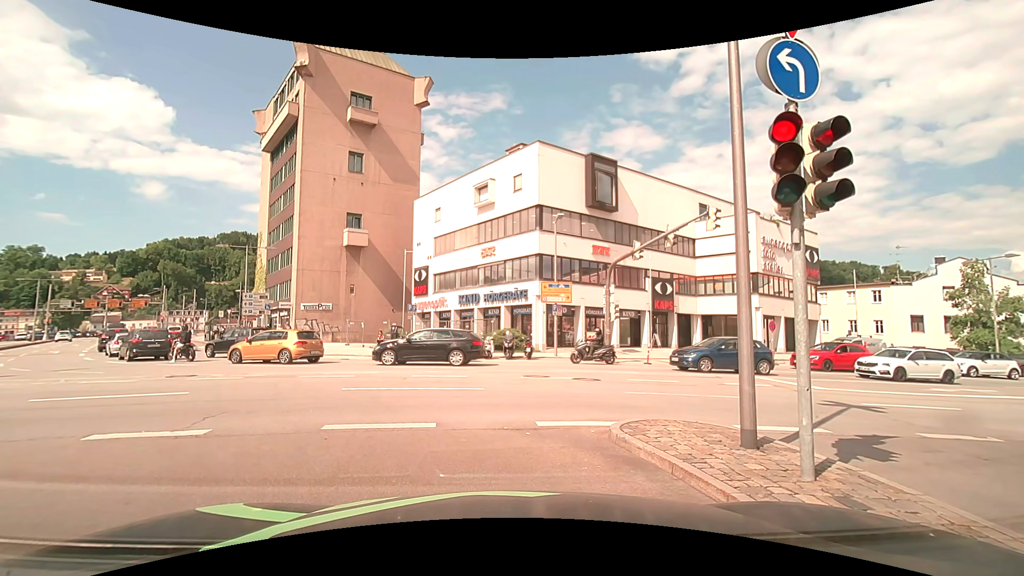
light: Day
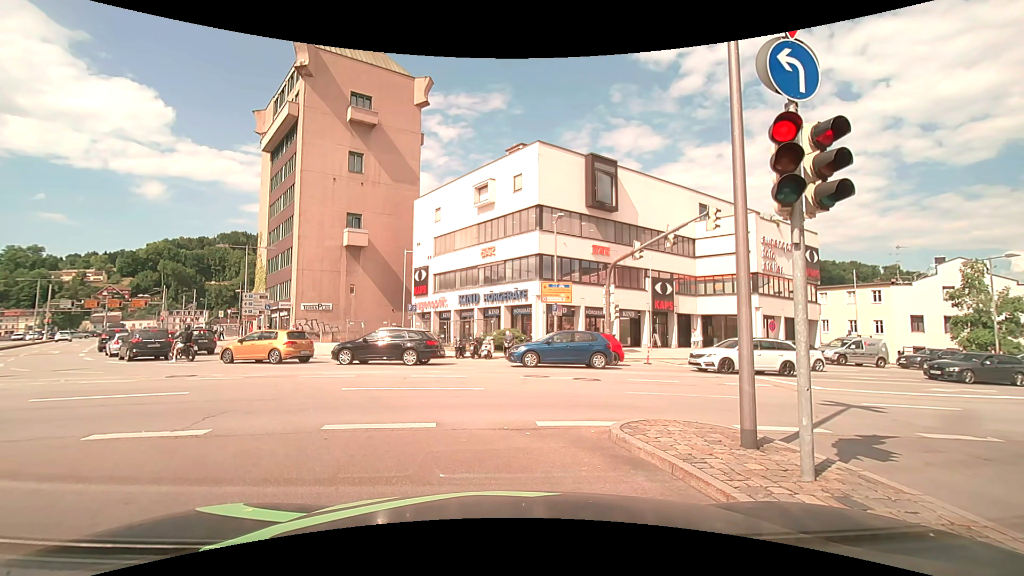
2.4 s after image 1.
(0.0, 0.0) m; 0°
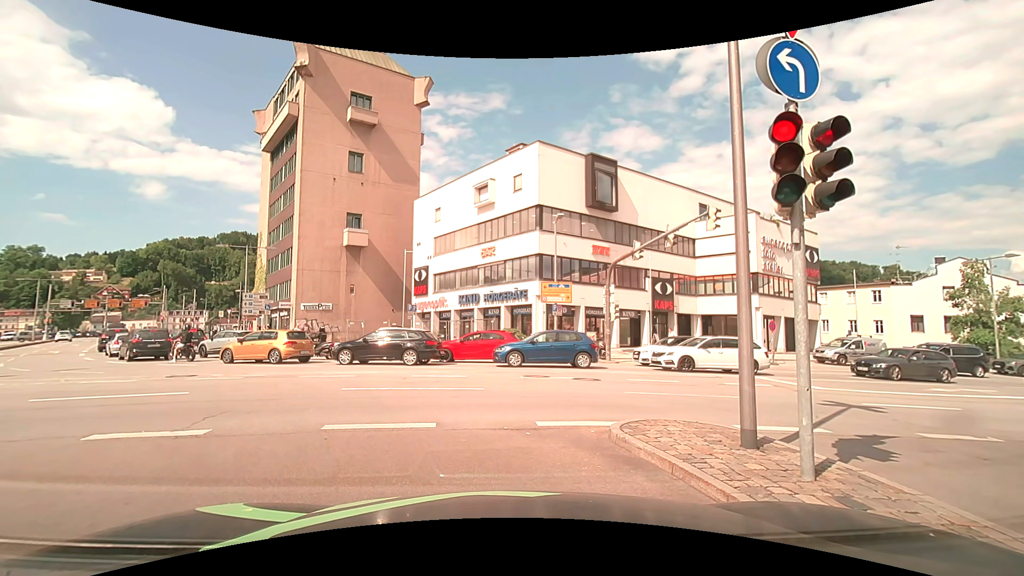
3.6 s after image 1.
(0.0, 0.0) m; 0°
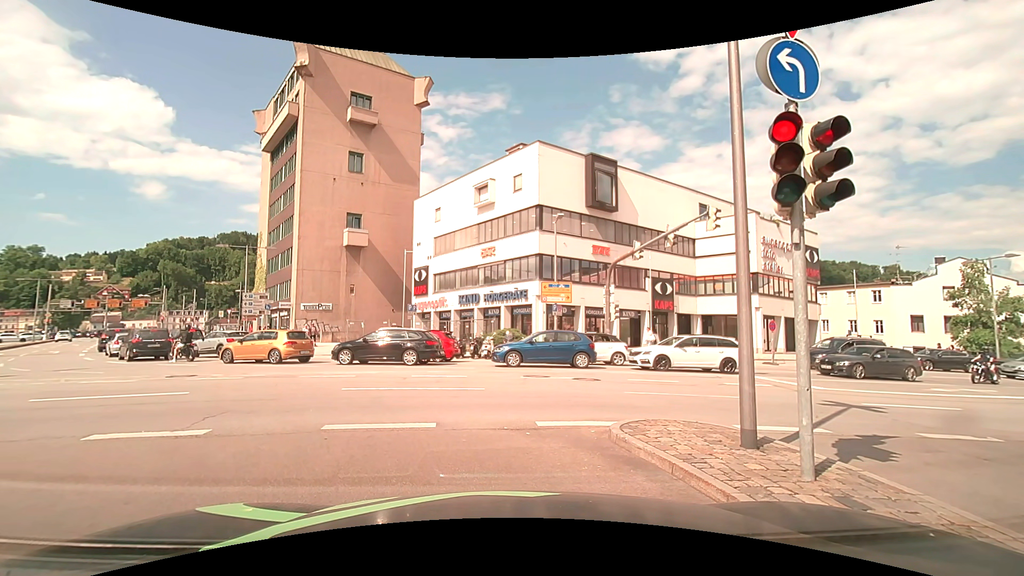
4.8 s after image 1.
(0.0, 0.0) m; 0°
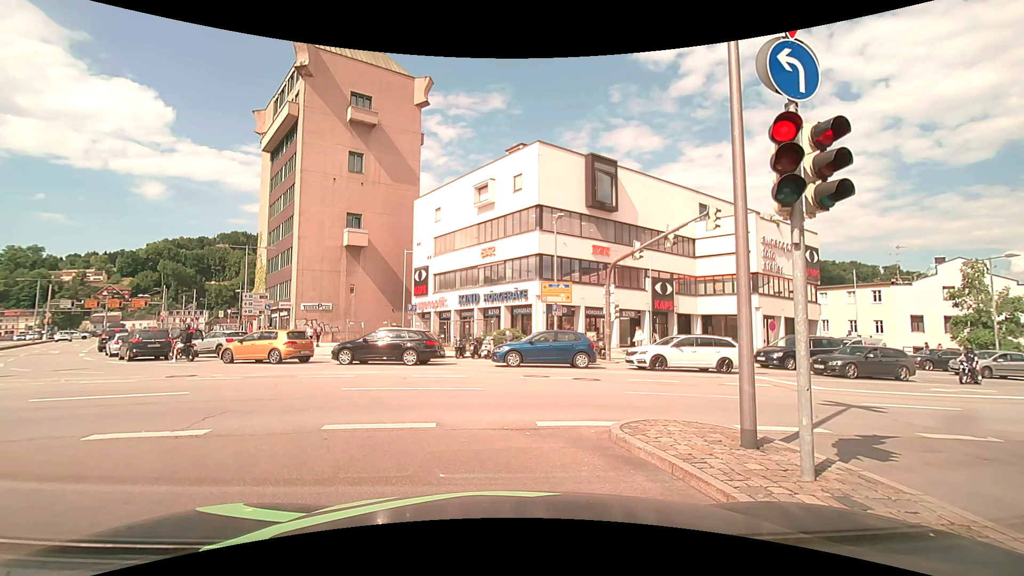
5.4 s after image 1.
(0.0, 0.0) m; 0°
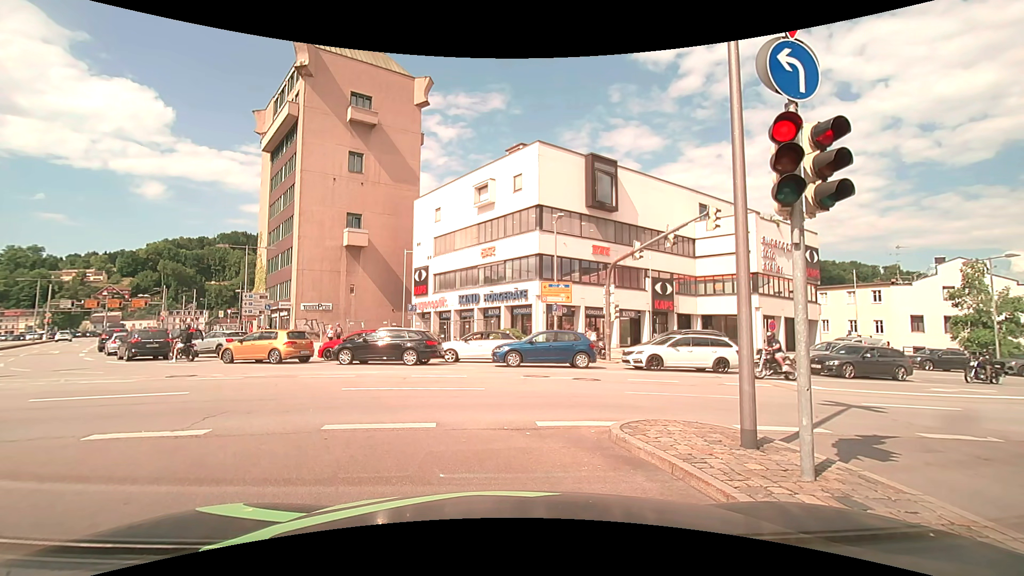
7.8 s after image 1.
(0.0, 0.0) m; 0°
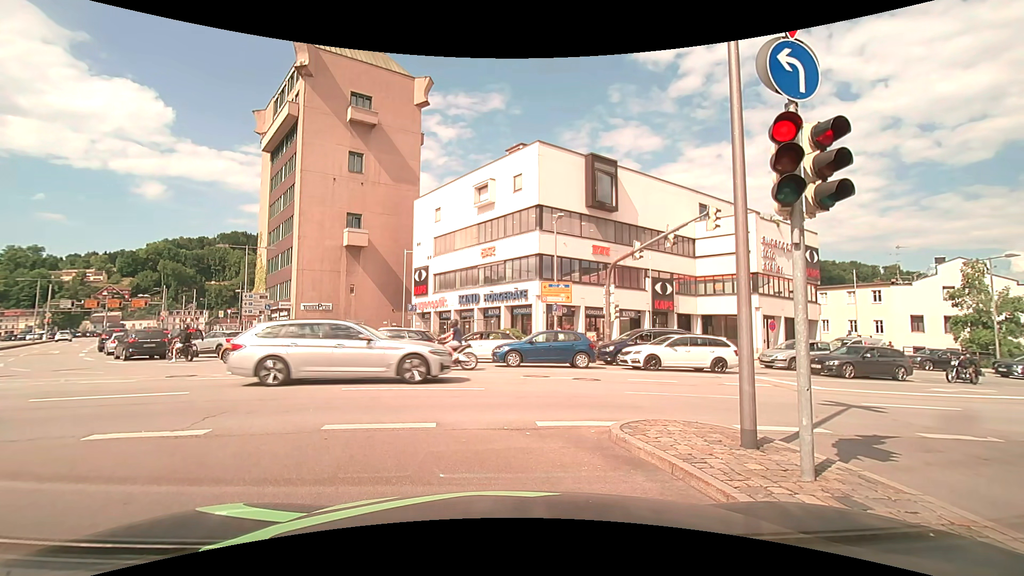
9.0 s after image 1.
(0.0, 0.0) m; 0°
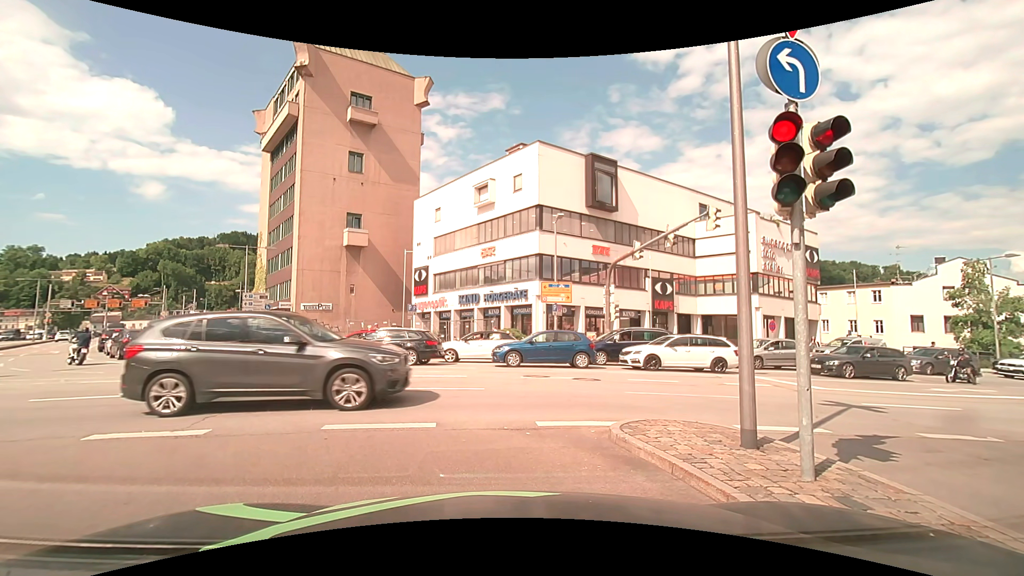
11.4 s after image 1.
(0.0, 0.0) m; 0°
